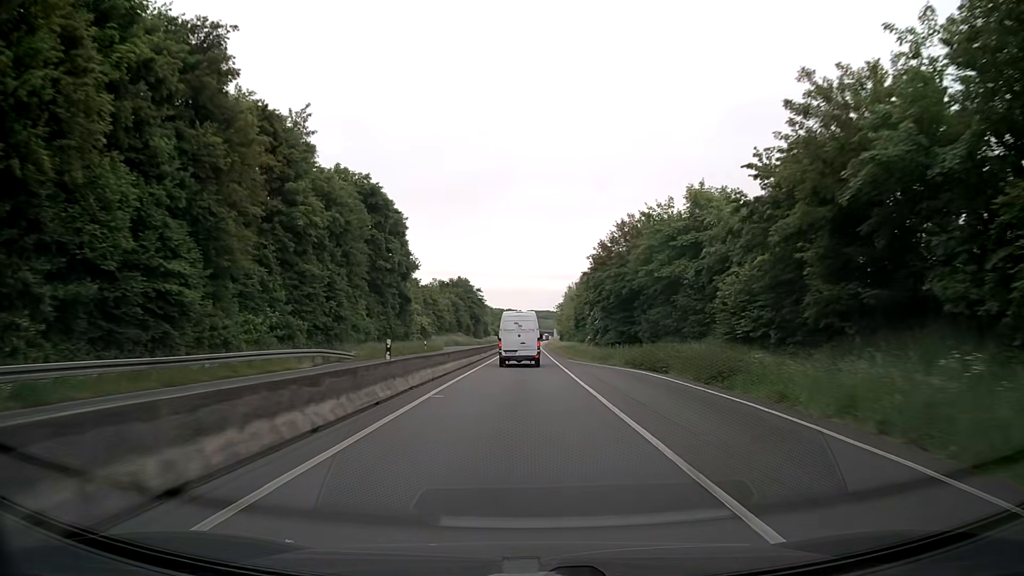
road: trunk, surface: asphalt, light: Day
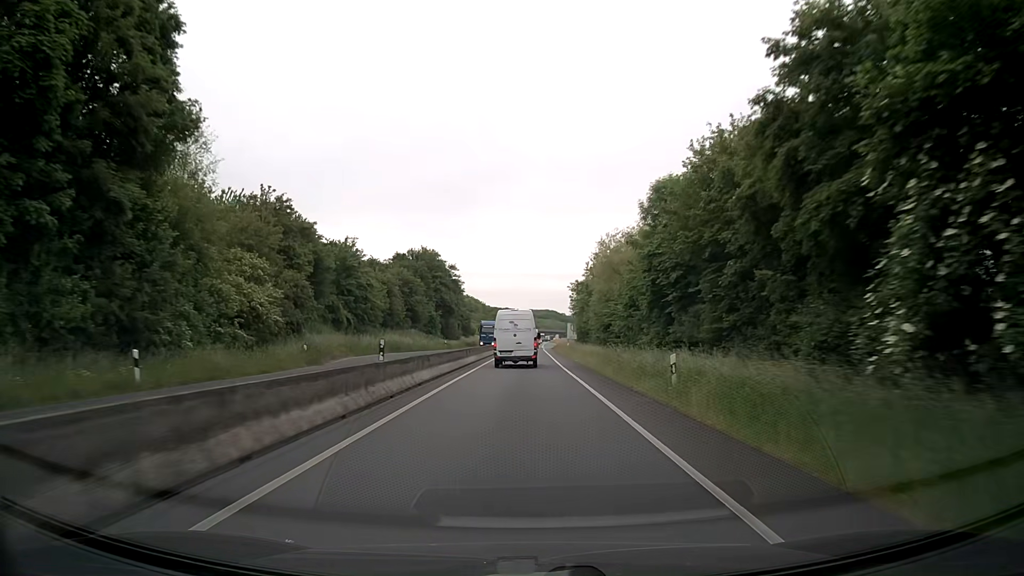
(0.0, +50.7) m; 0°
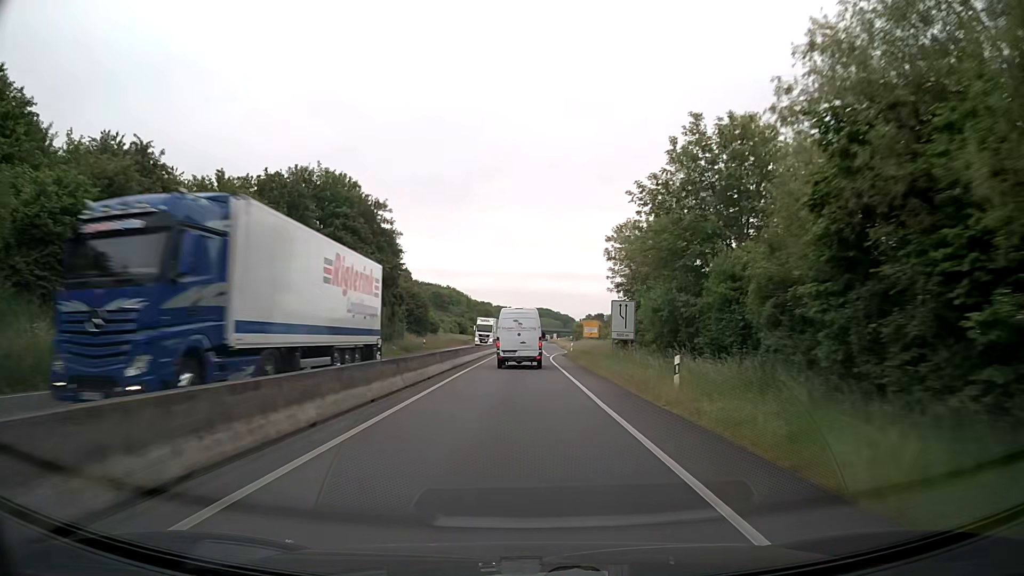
(+0.2, +49.5) m; +1°
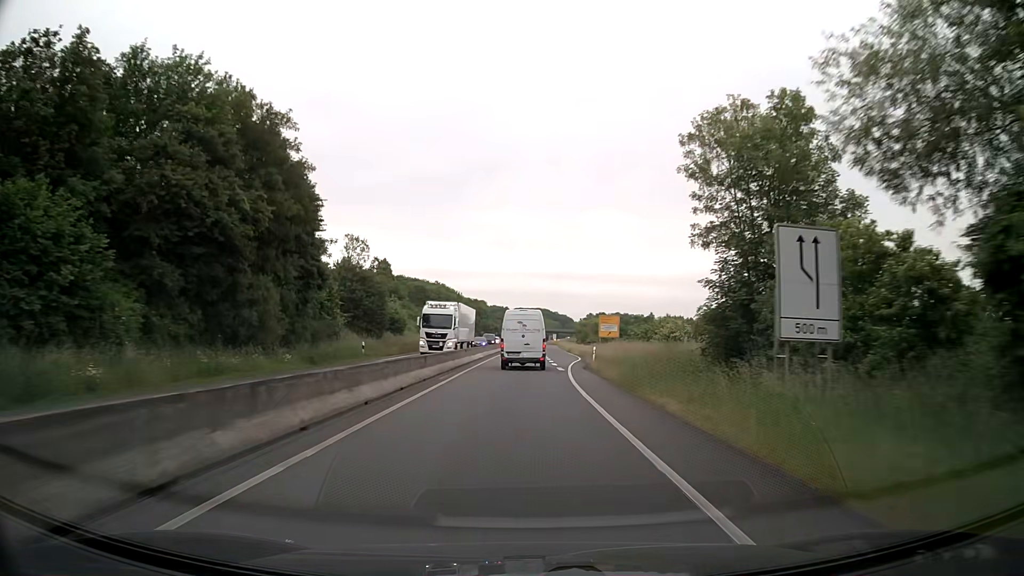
(-0.2, +24.3) m; 0°
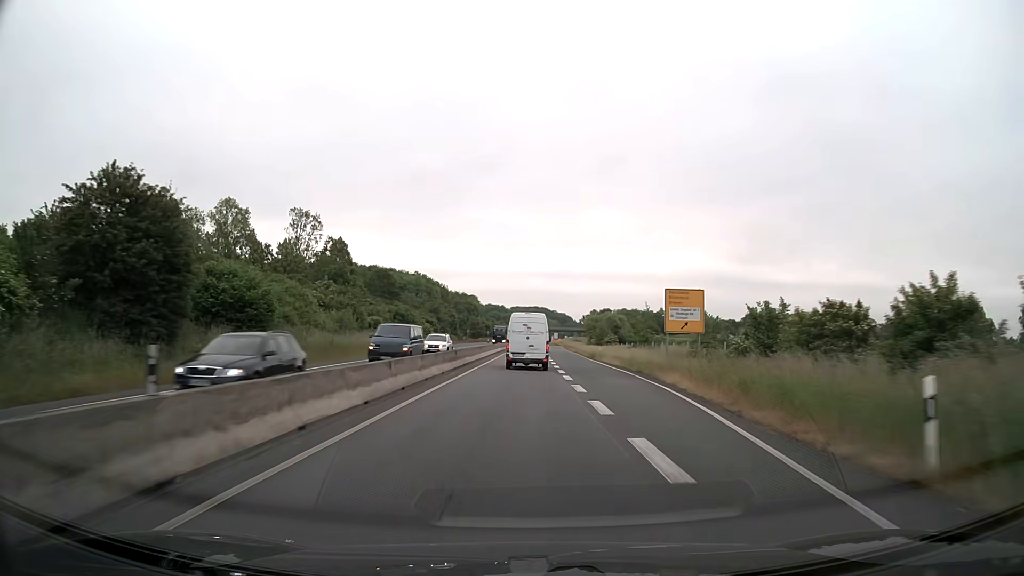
(+0.2, +36.2) m; 0°
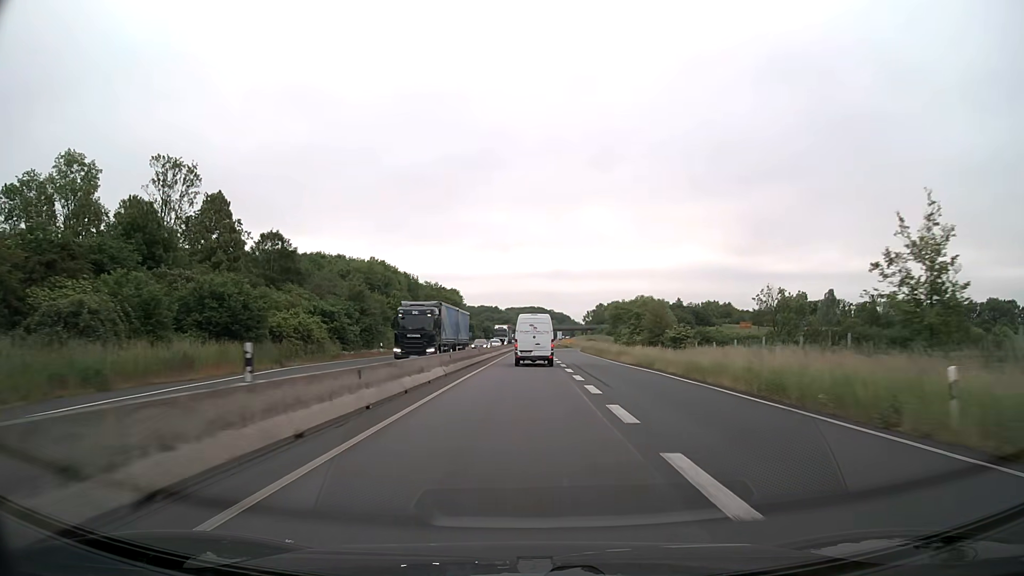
(+0.1, +49.1) m; 0°
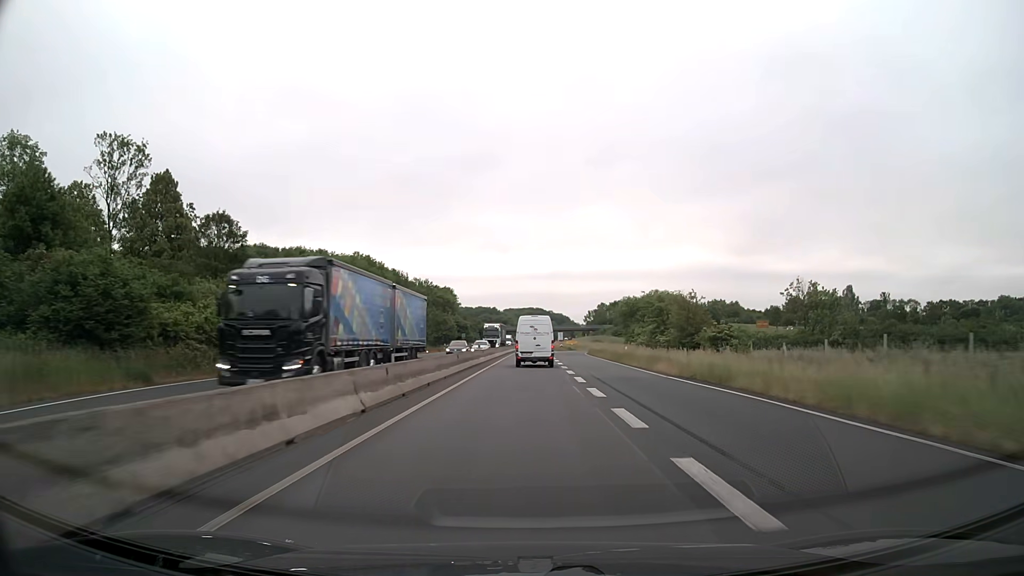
(0.0, +12.5) m; 0°
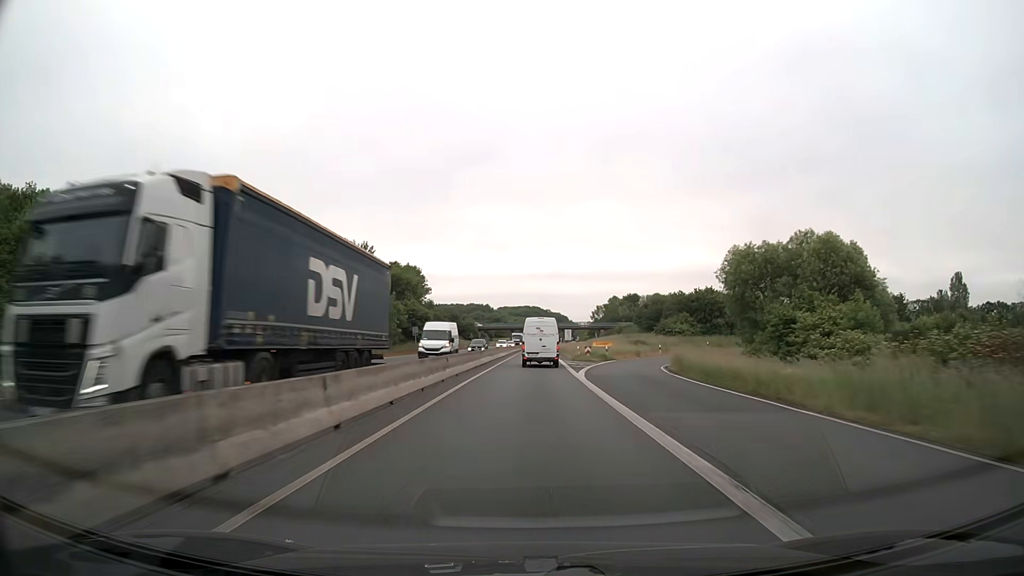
(+0.2, +50.9) m; 0°
(0, +10) (0, +20) (0, +30) (0, +40) (0, +50) (0, +60) (+1, +70) (+1, +80) (+1, +90) (+1, +100) m
